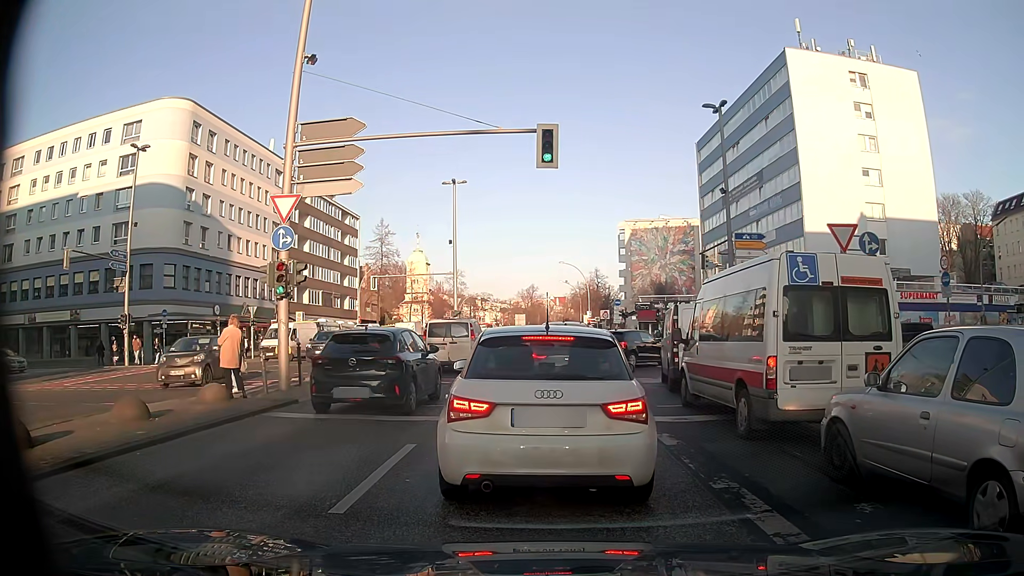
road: secondary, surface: asphalt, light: Day
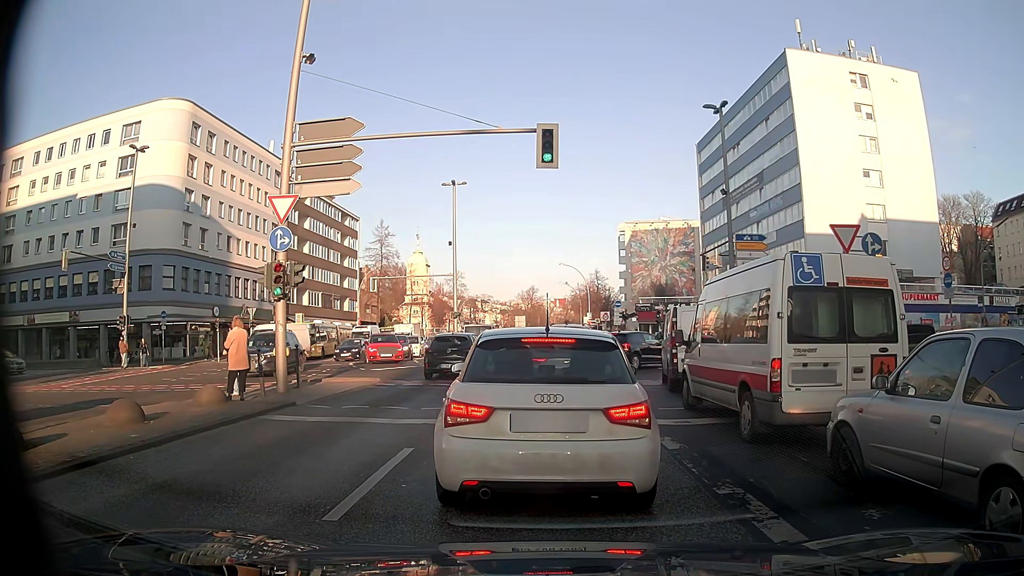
(0.0, +0.2) m; 0°
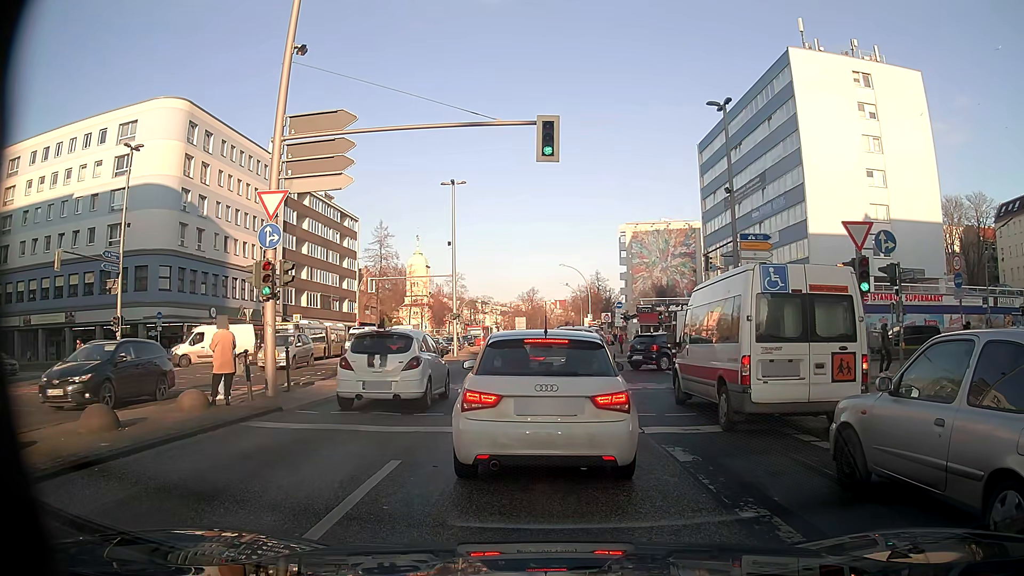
(0.0, +0.7) m; 0°
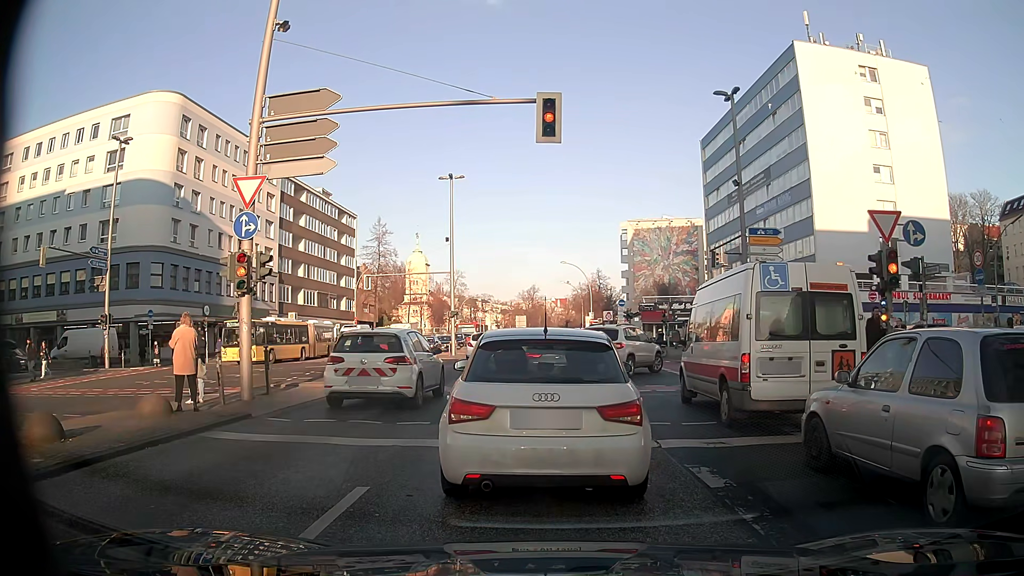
(0.0, +1.4) m; 0°
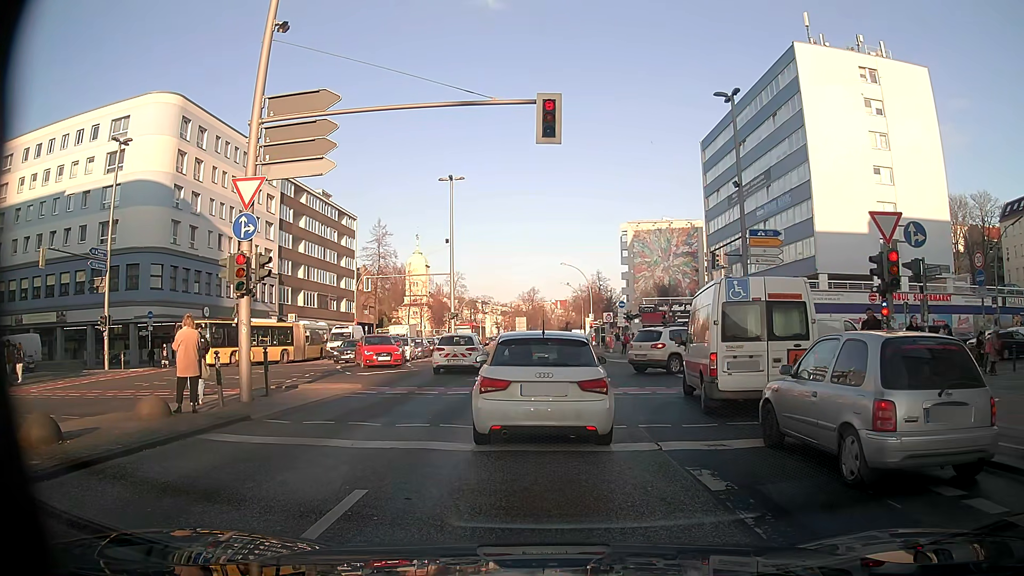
(0.0, +0.1) m; 0°
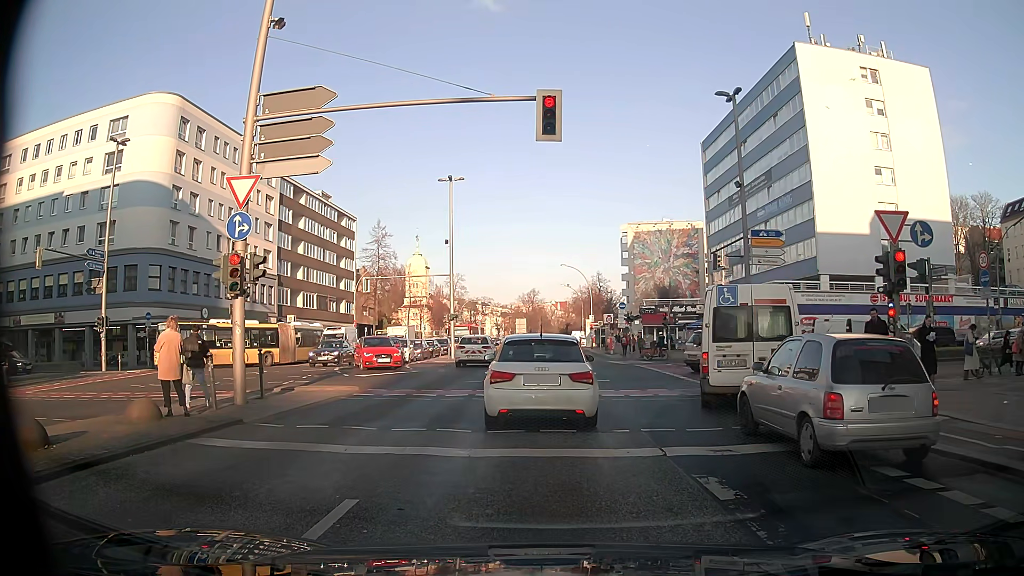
(0.0, +0.3) m; 0°
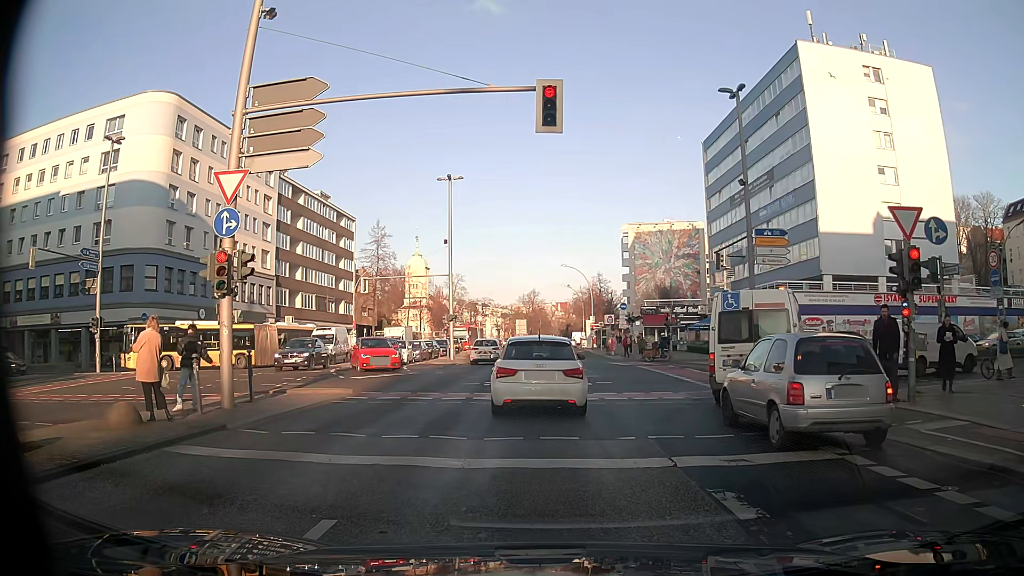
(0.0, +0.6) m; 0°
